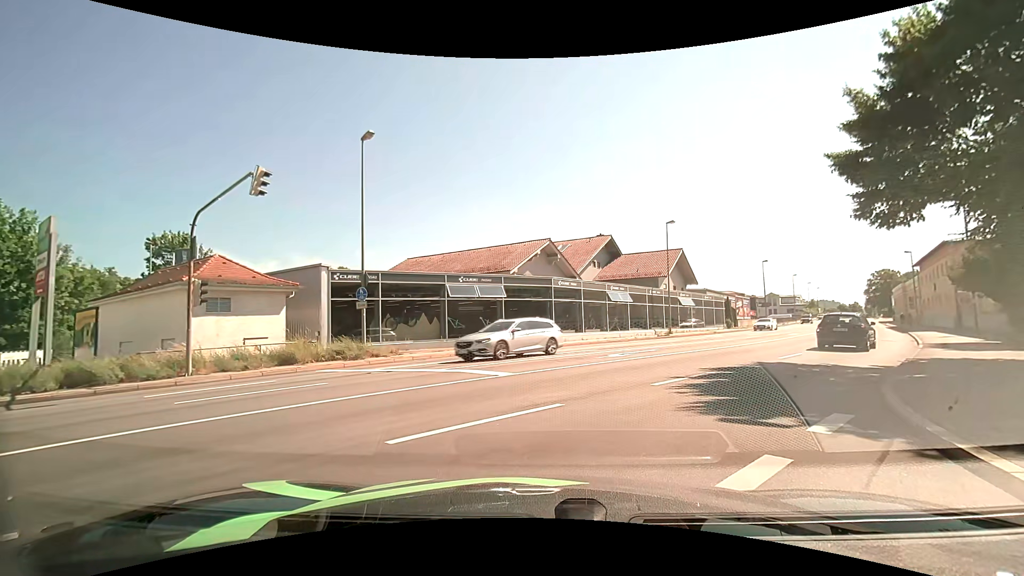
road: tertiary_link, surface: asphalt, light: Day
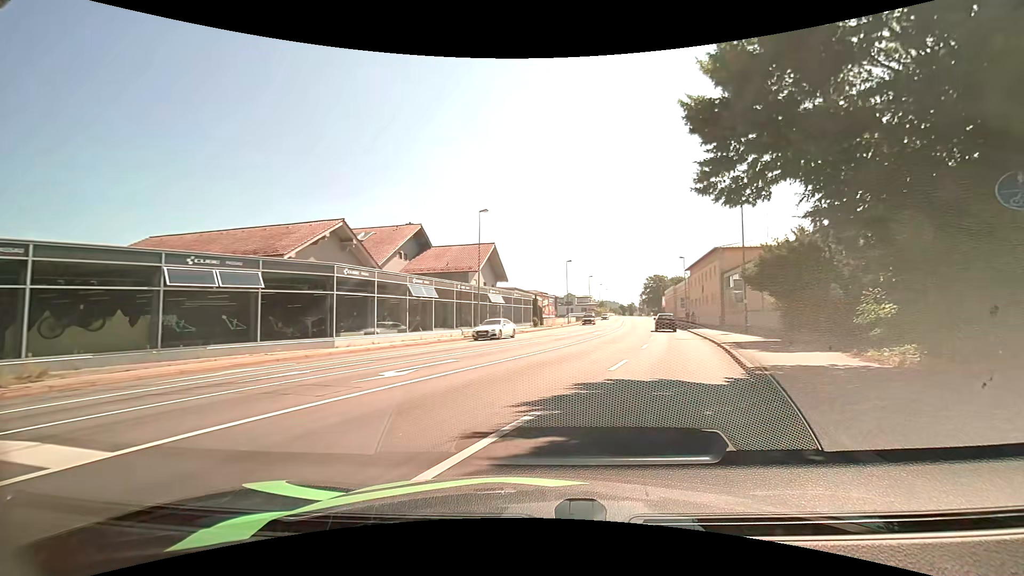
(+1.0, +6.4) m; +20°
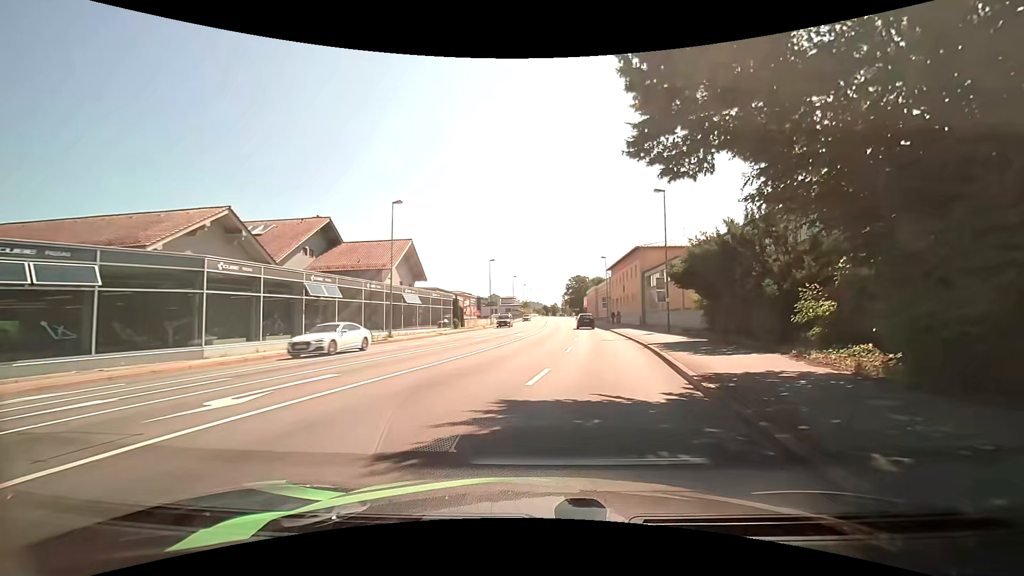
(+0.2, +3.0) m; +8°
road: primary
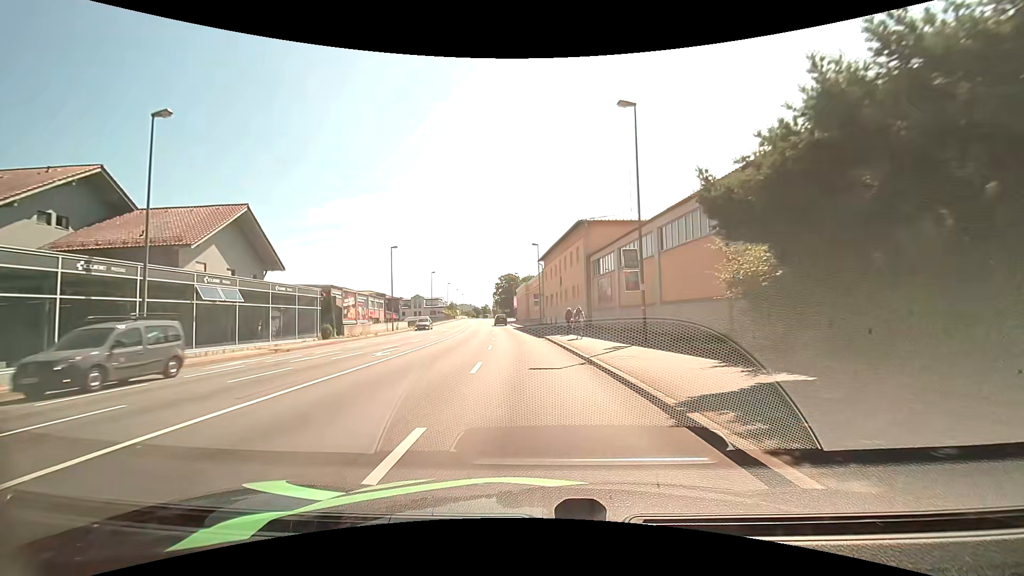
(+2.0, +16.2) m; +9°
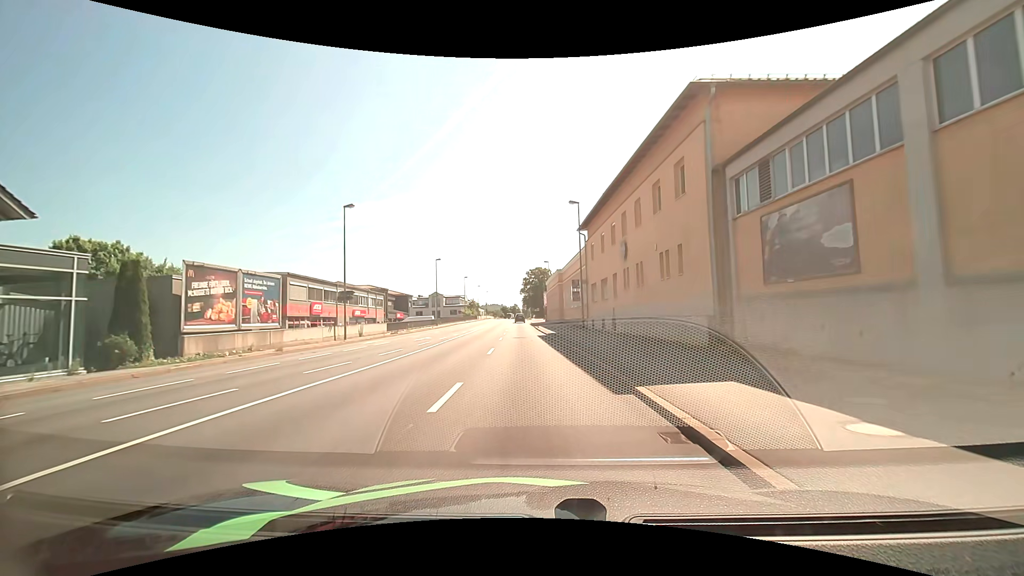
(-0.8, +23.3) m; -4°
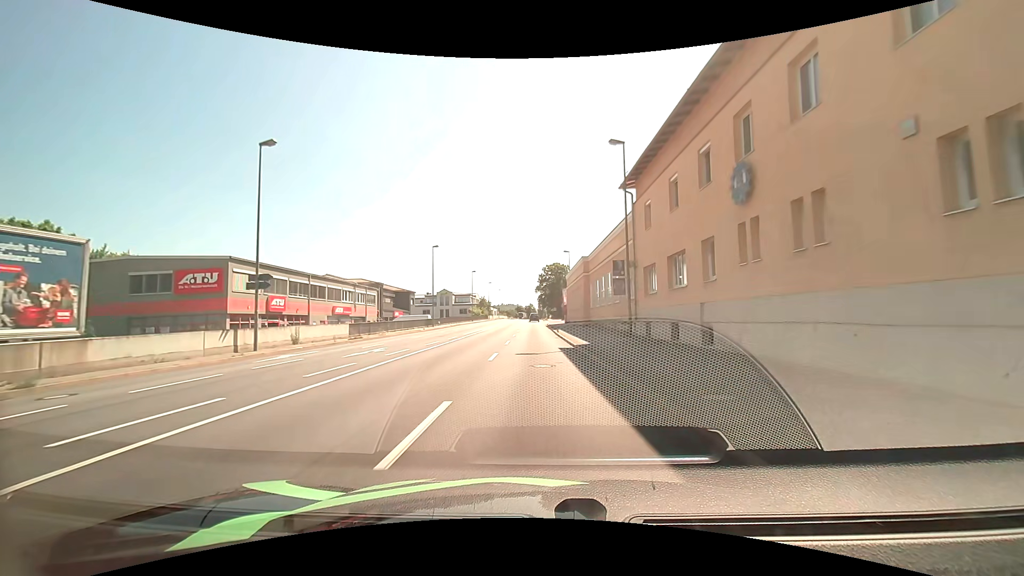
(-0.2, +13.9) m; -2°
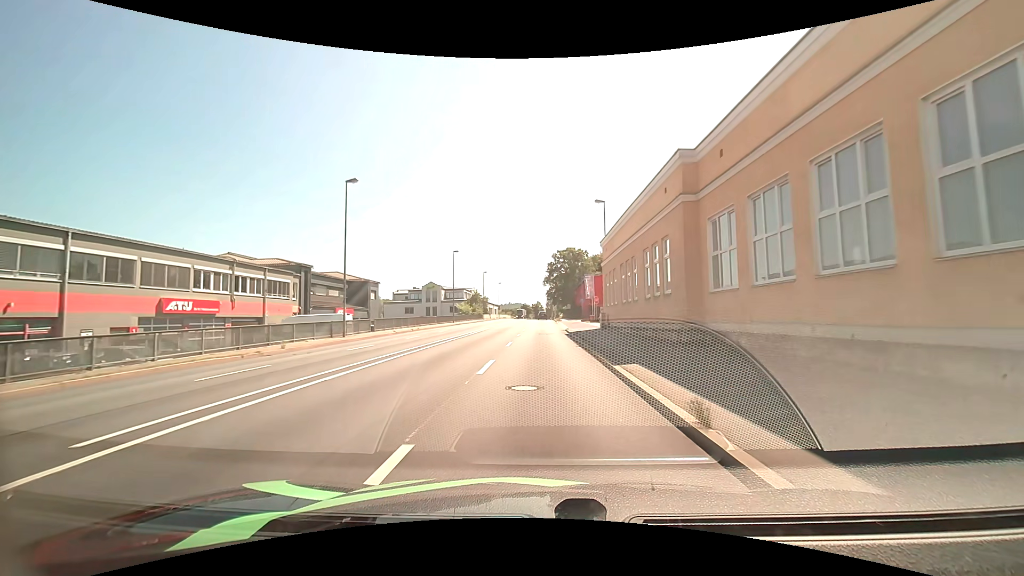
(-0.4, +31.0) m; 0°
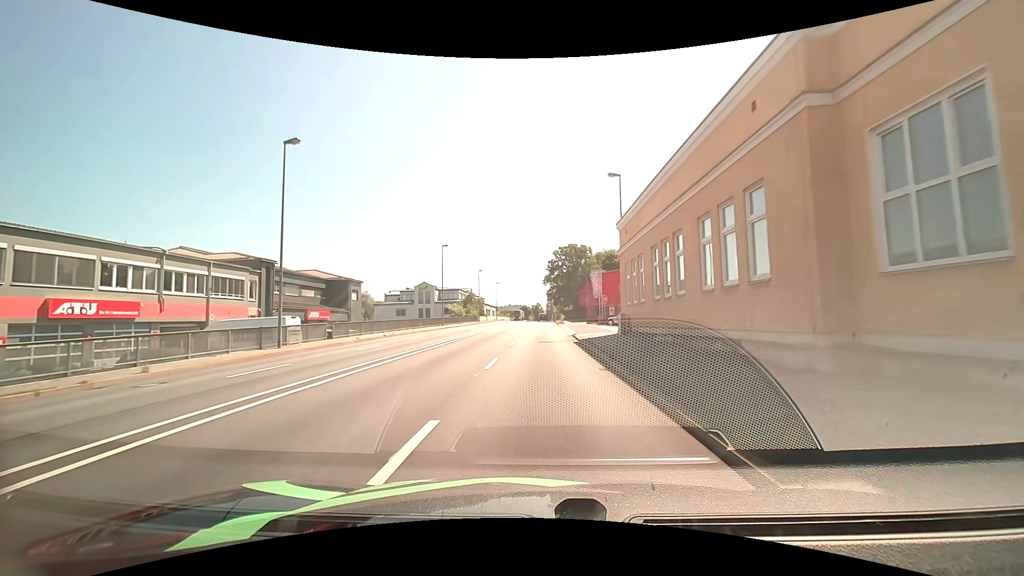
(-0.1, +8.0) m; 0°
(0, +10) (0, +20) (0, +30) (0, +40) (0, +50) (0, +60) (0, +70) (0, +80) (0, +90) (0, +100) m
